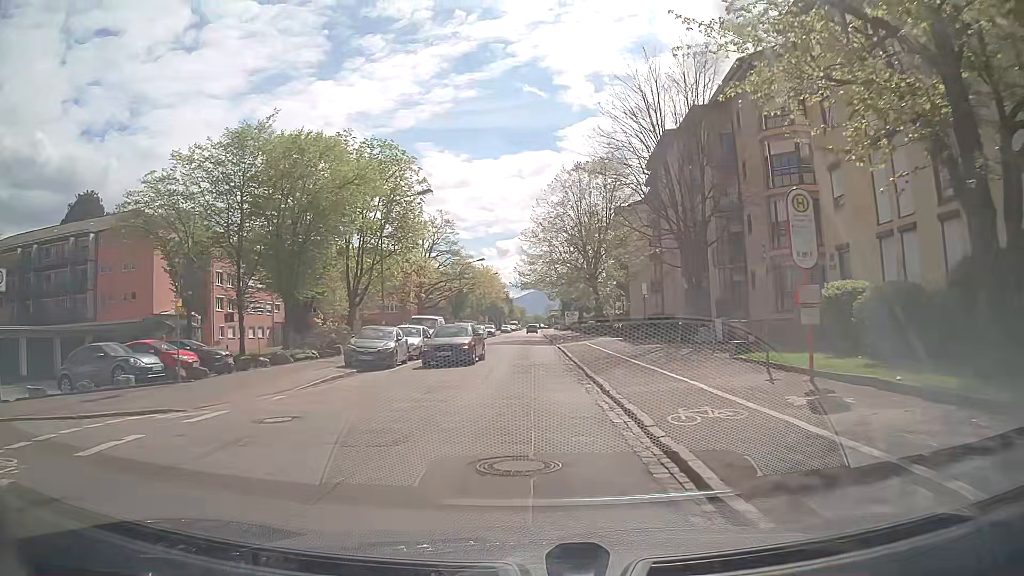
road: tertiary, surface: asphalt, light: Day
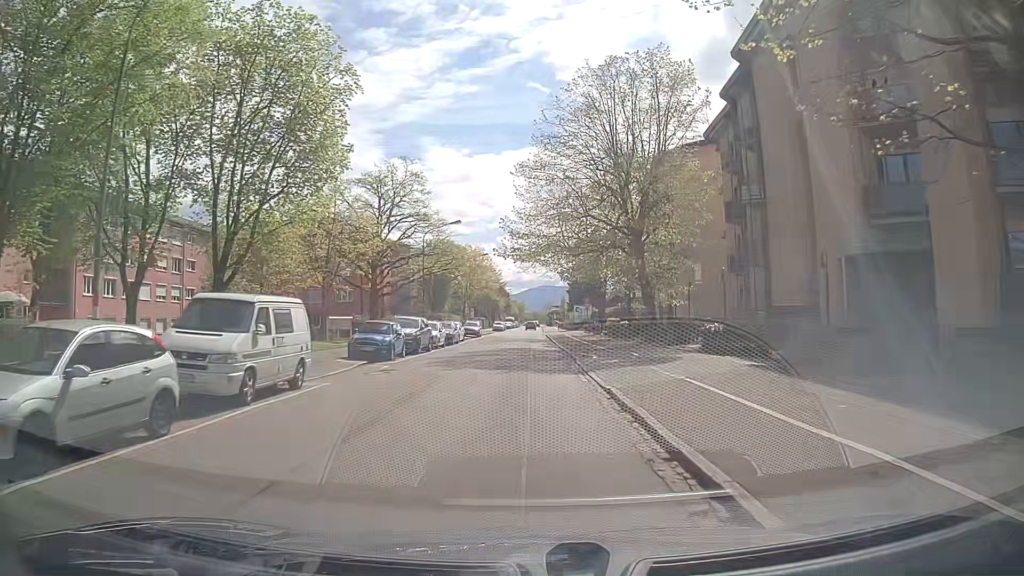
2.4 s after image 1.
(0.0, +24.2) m; +1°
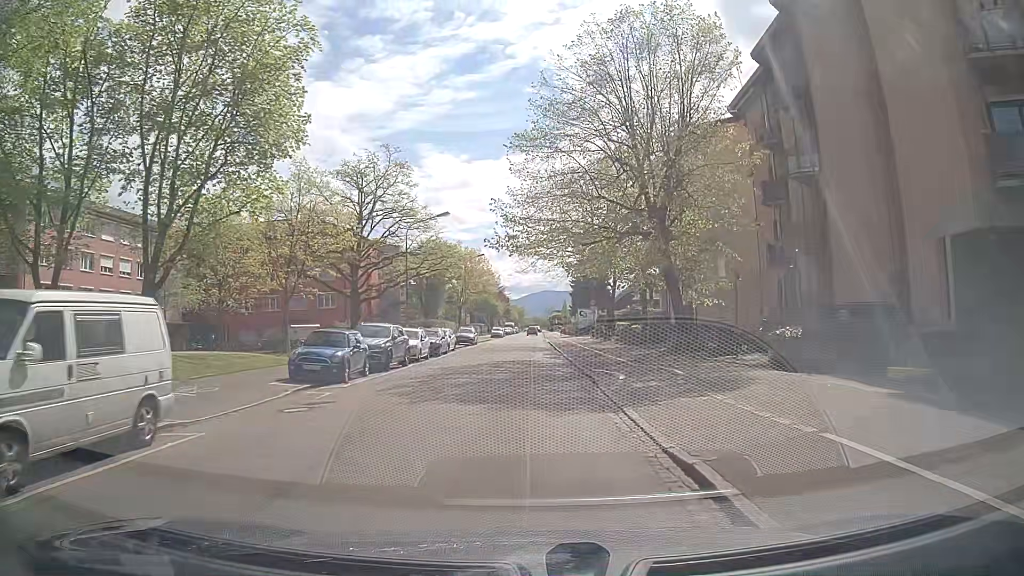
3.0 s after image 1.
(-0.1, +6.3) m; 0°
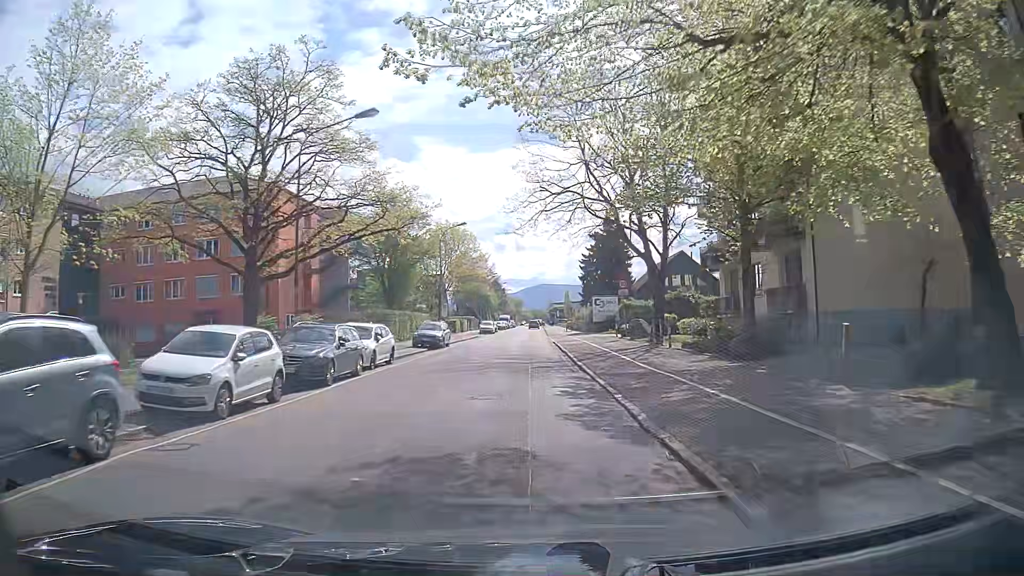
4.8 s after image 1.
(-0.1, +19.6) m; 0°
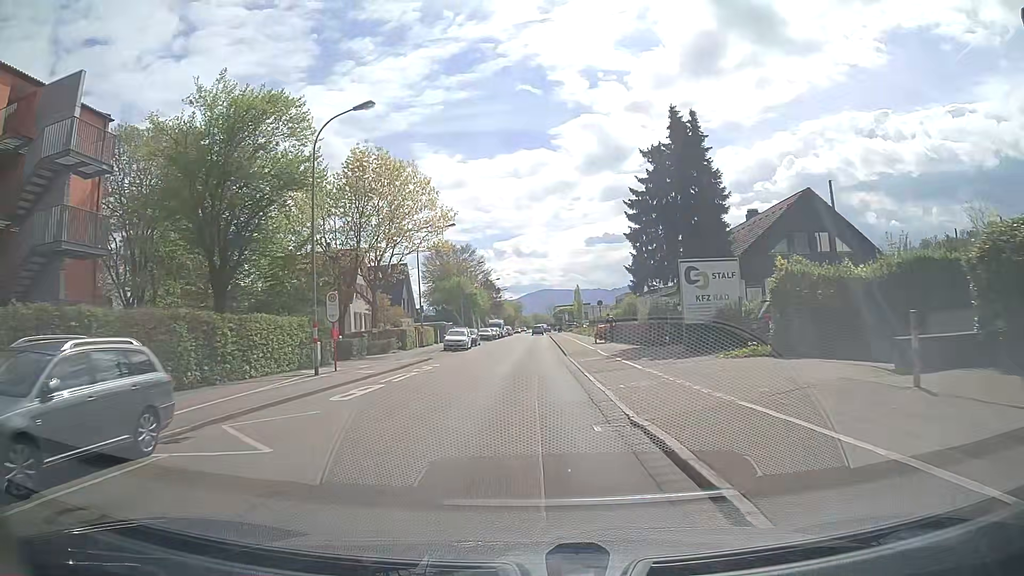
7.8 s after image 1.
(+0.1, +33.3) m; 0°
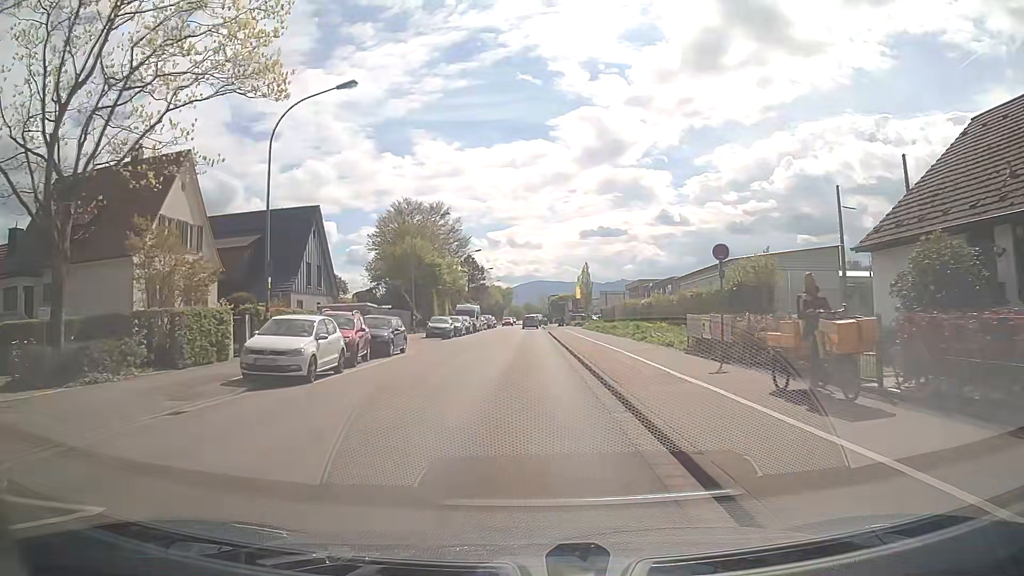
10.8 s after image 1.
(+0.3, +31.8) m; +1°
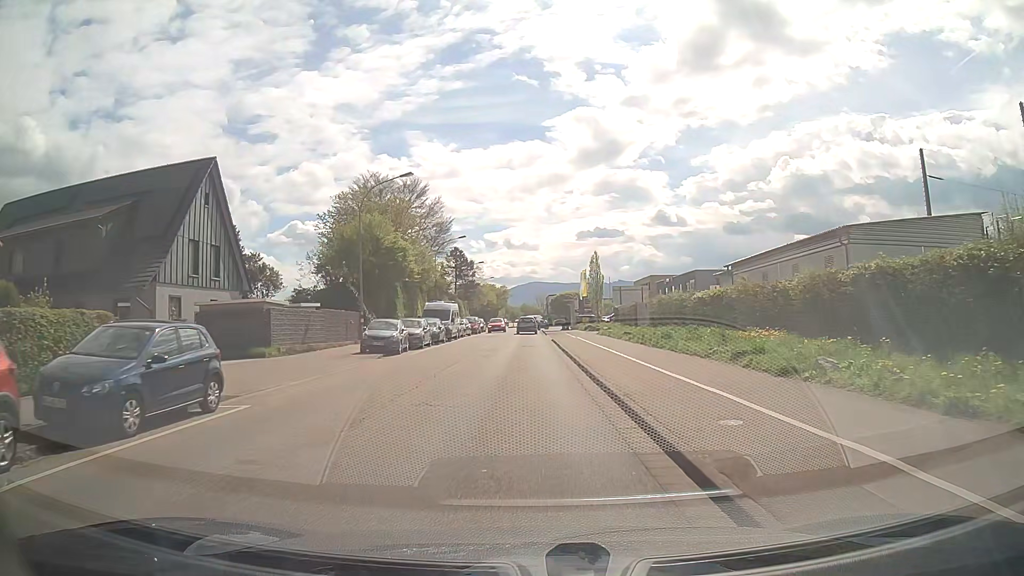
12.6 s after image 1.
(+0.1, +16.4) m; +1°
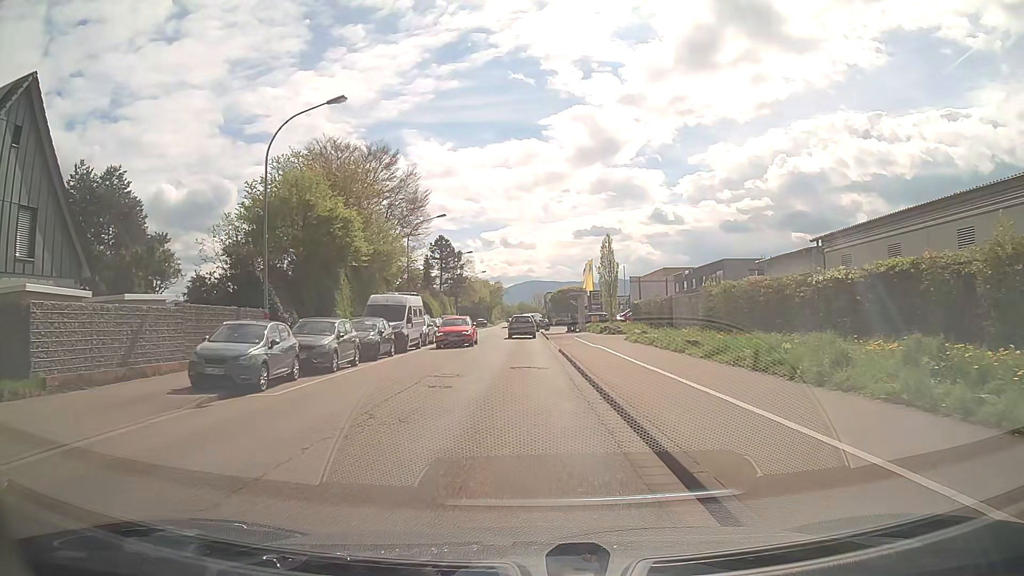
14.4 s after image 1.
(0.0, +14.3) m; +1°
